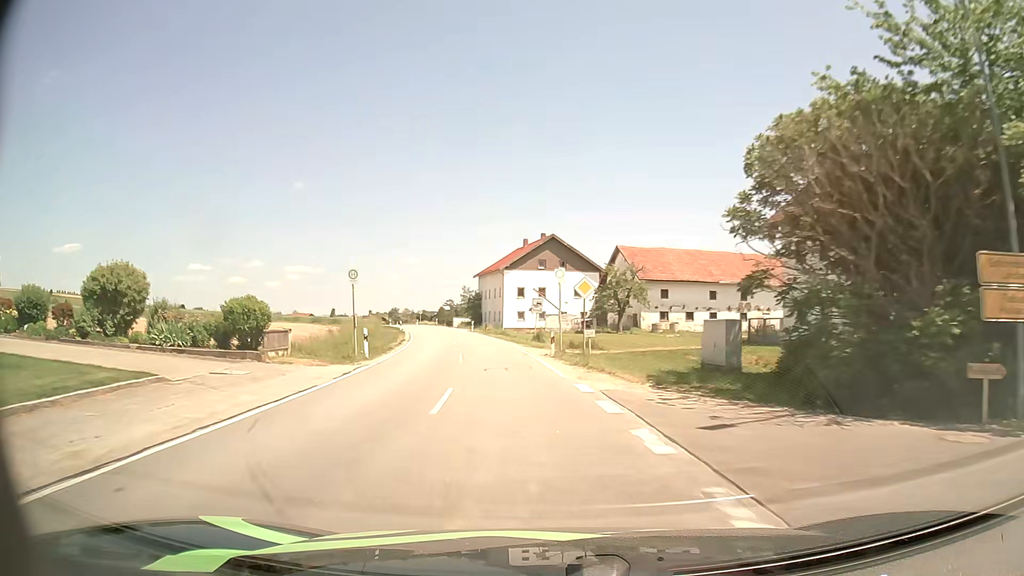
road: secondary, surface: asphalt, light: Day
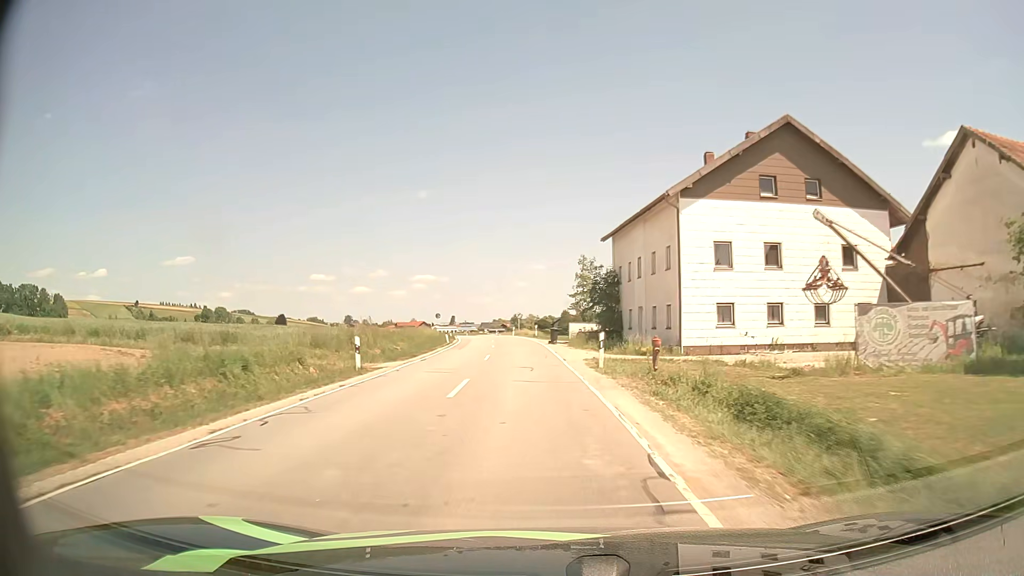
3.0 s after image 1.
(-4.8, +45.8) m; -11°
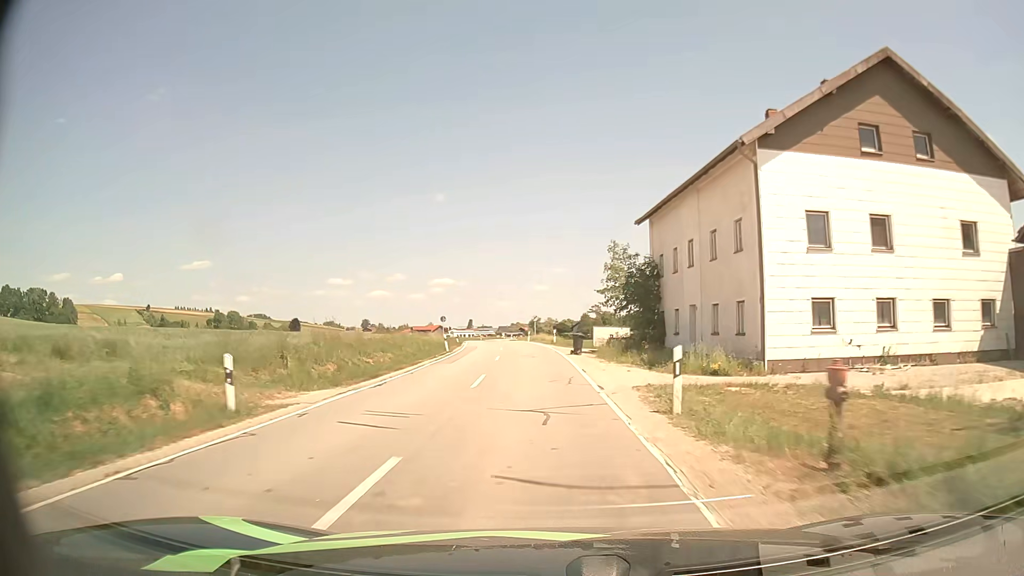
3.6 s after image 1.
(-0.2, +9.1) m; -2°
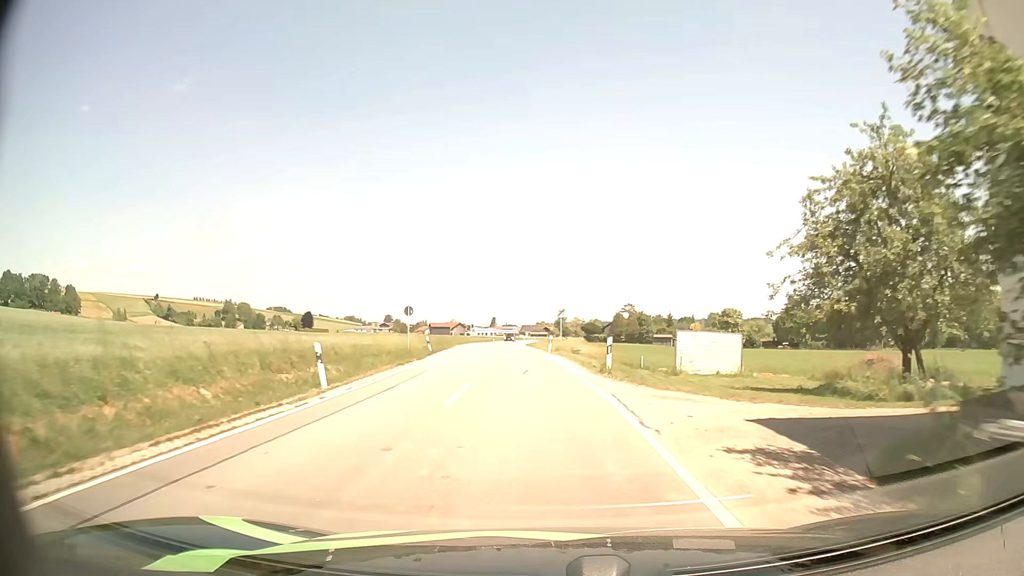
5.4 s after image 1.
(-0.5, +27.2) m; -2°
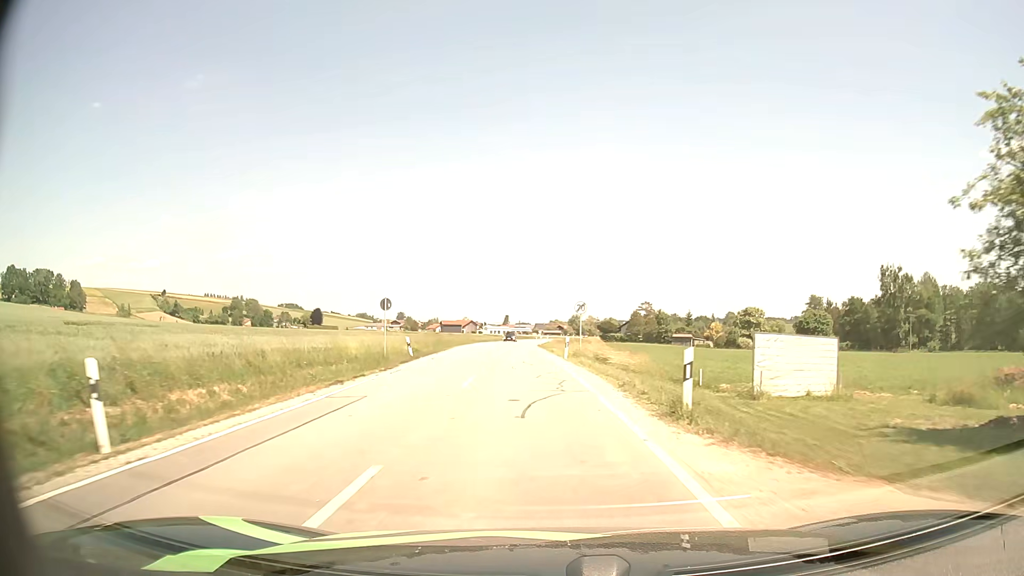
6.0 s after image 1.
(-0.1, +9.1) m; -1°
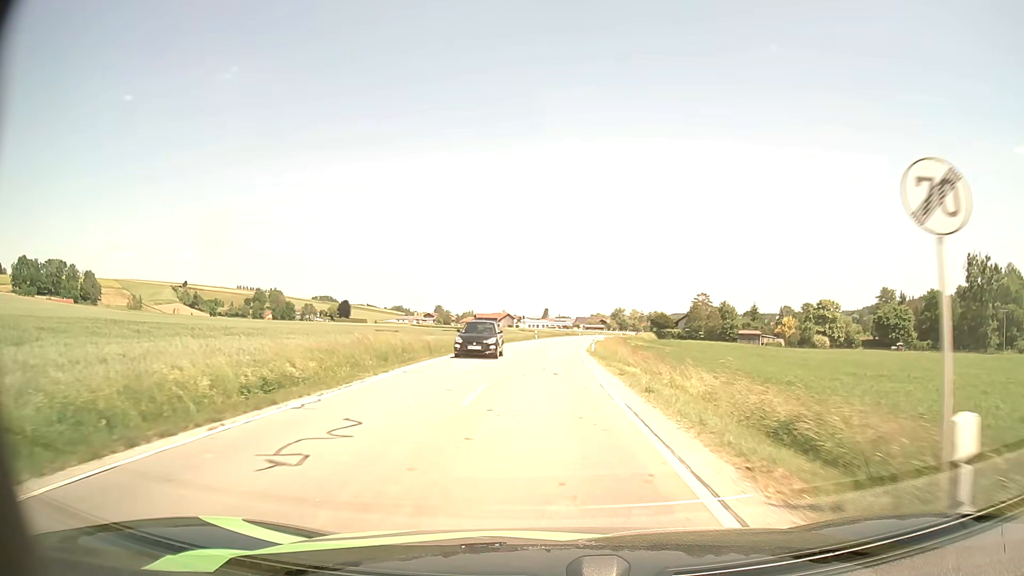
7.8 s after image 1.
(-1.0, +27.4) m; -3°
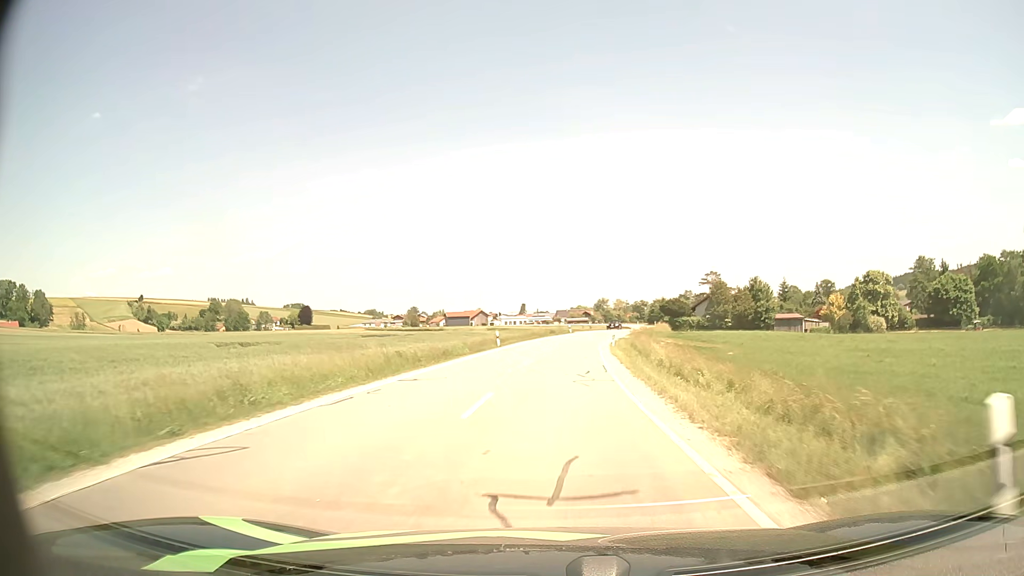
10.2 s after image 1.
(+0.3, +37.6) m; +2°
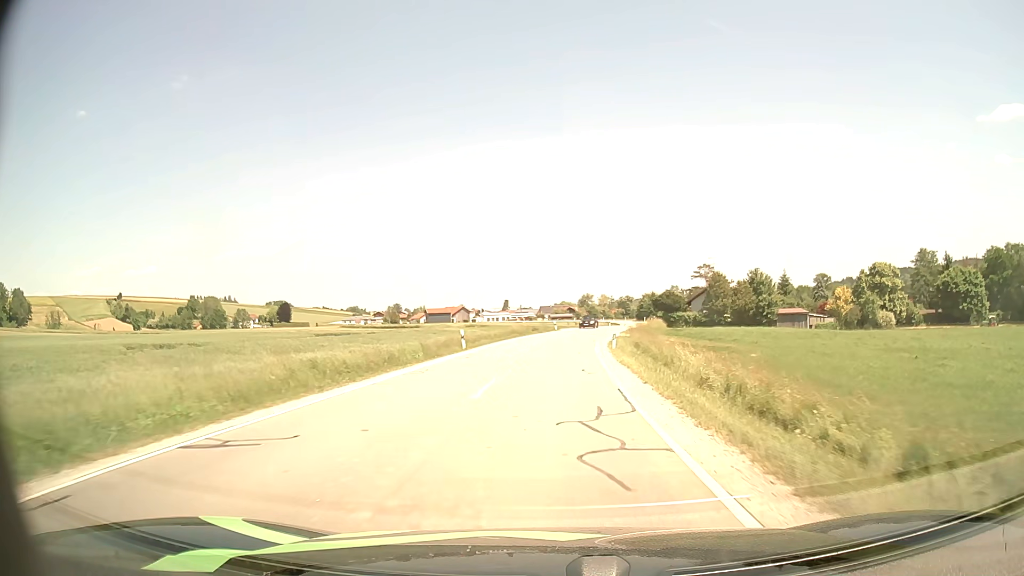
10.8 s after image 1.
(+0.1, +9.6) m; +1°
(0, +10) (0, +20) (+1, +30) (+2, +40) (+3, +50) (+4, +60) (+6, +70) (+7, +80) (+10, +89) (+12, +99) m
